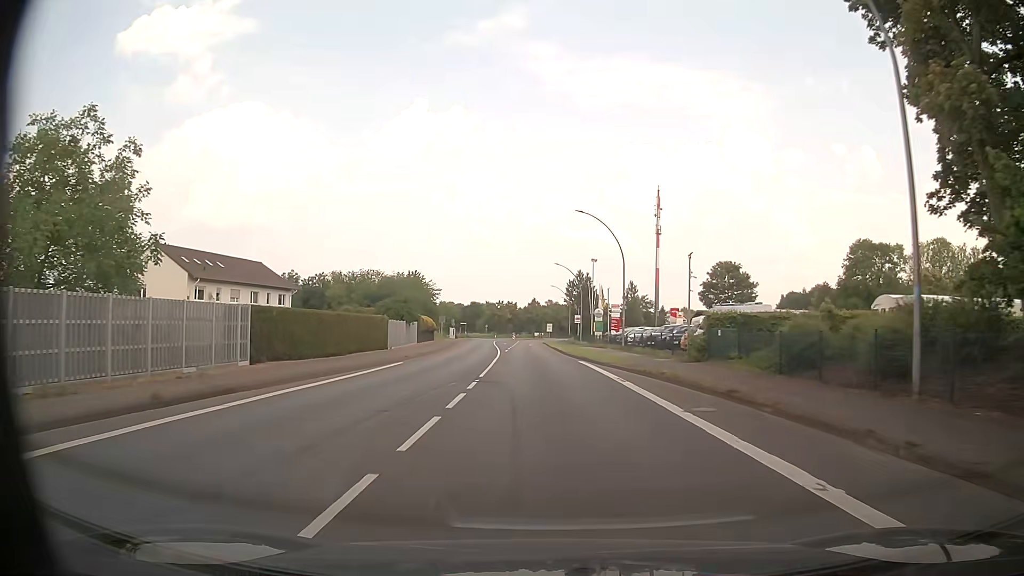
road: primary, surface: asphalt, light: Day
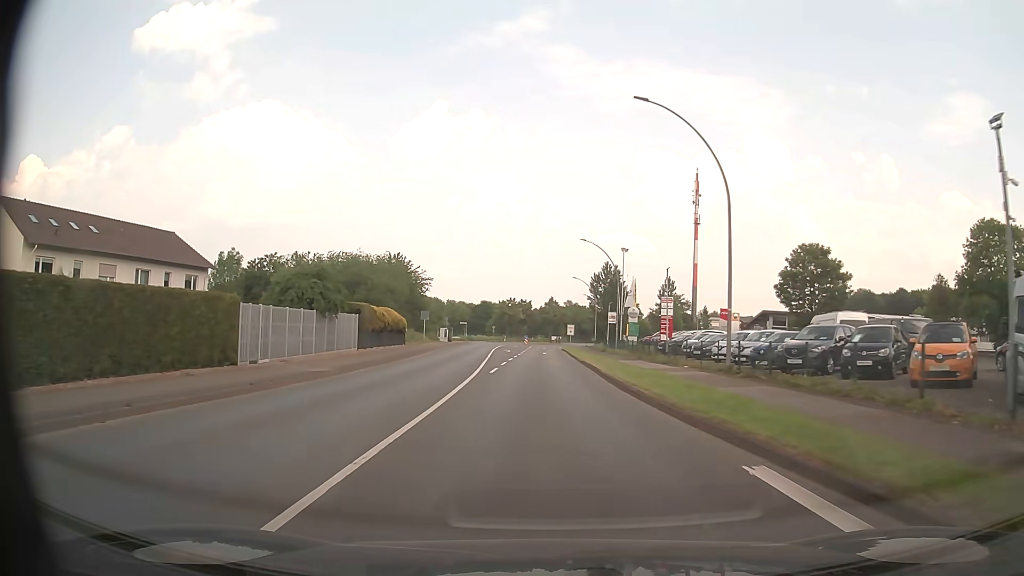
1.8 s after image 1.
(-0.1, +24.5) m; -1°
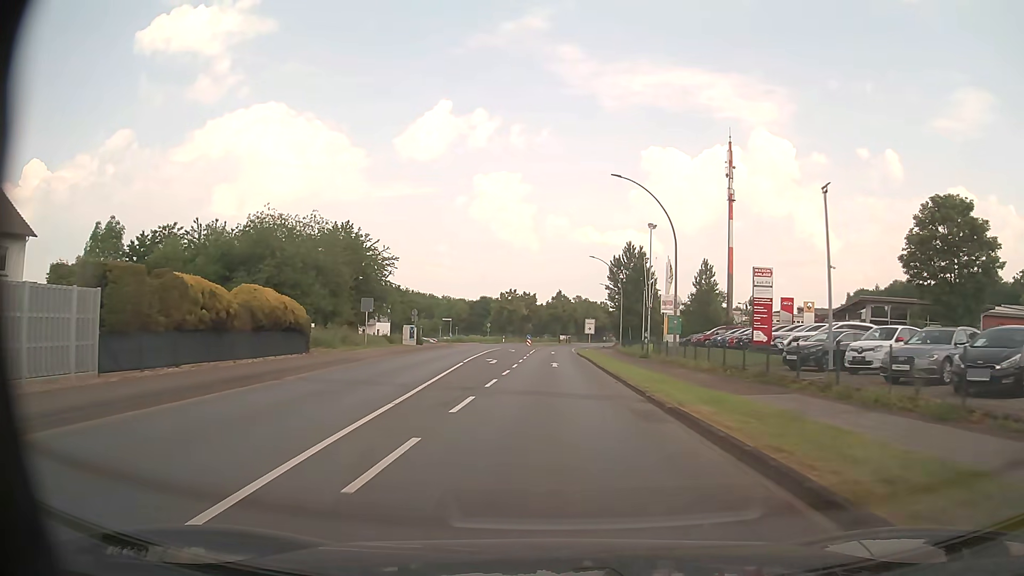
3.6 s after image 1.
(-0.2, +24.2) m; 0°
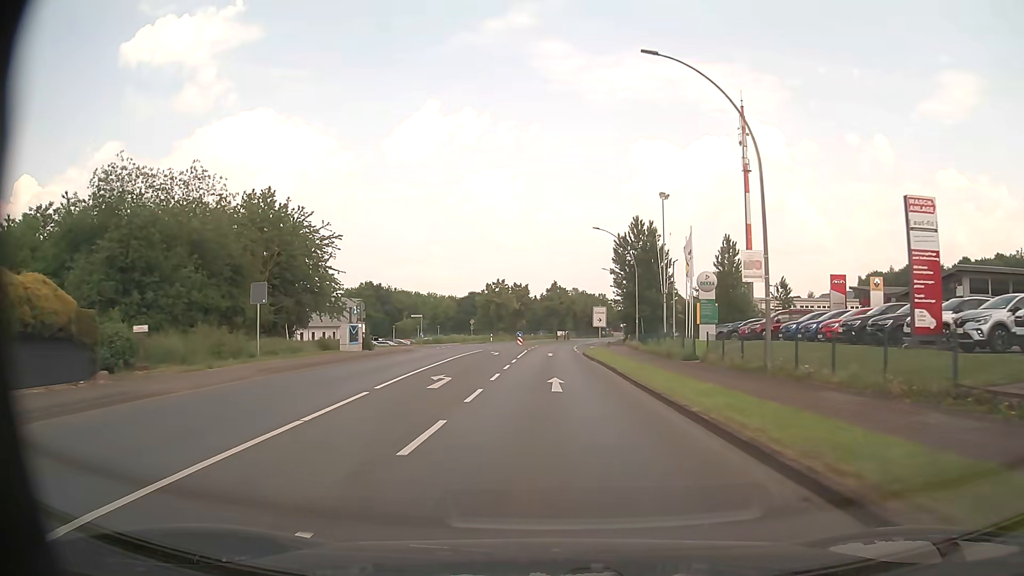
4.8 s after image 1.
(0.0, +16.0) m; 0°
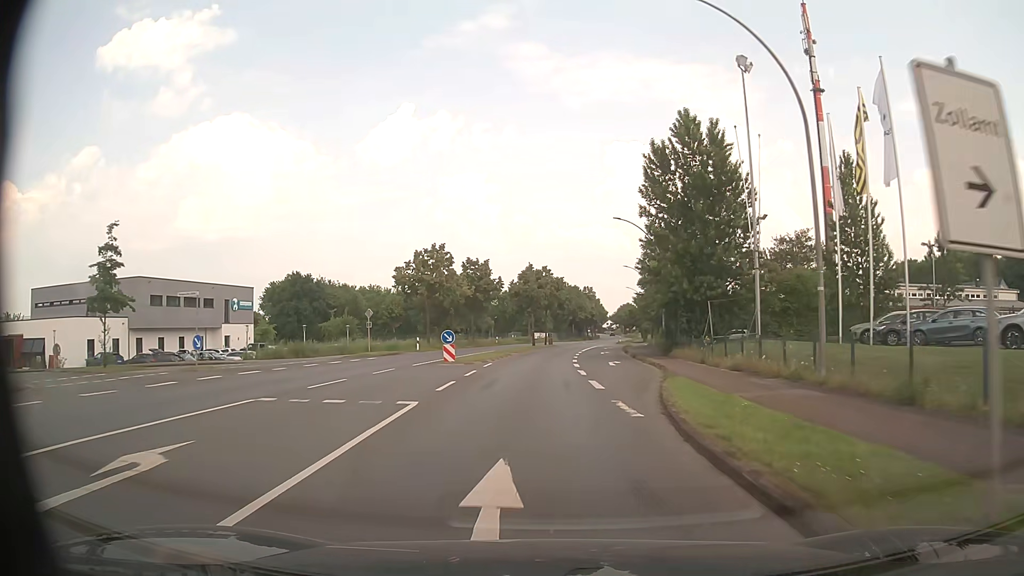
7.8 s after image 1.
(+0.4, +39.9) m; +2°
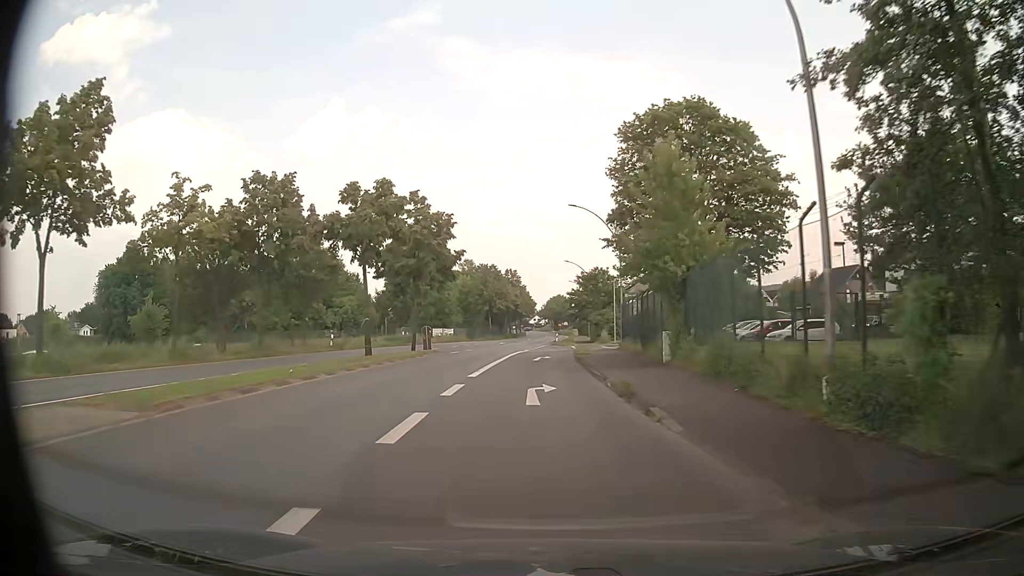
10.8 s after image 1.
(+3.2, +39.3) m; +7°
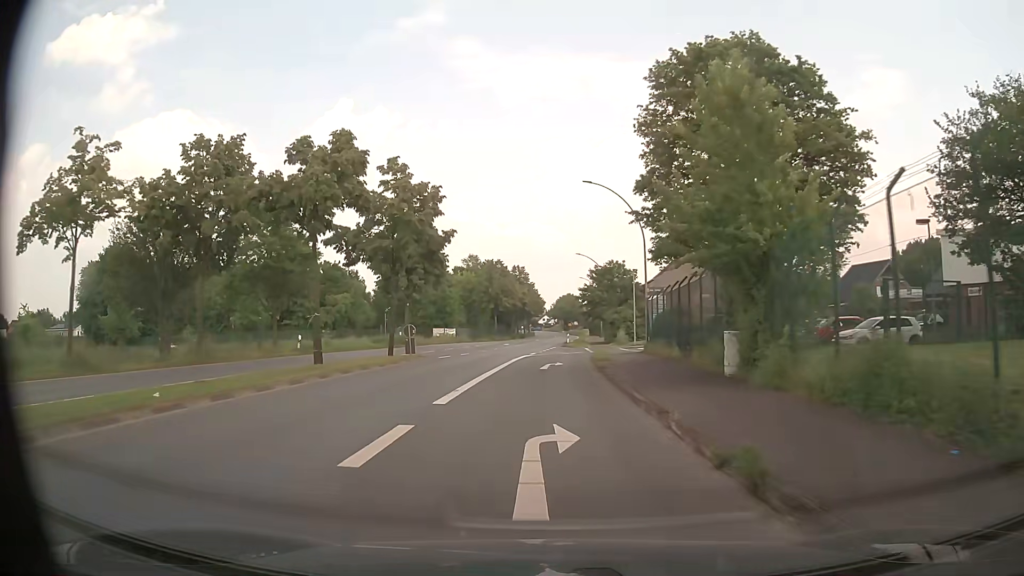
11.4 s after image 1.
(-0.1, +7.5) m; 0°
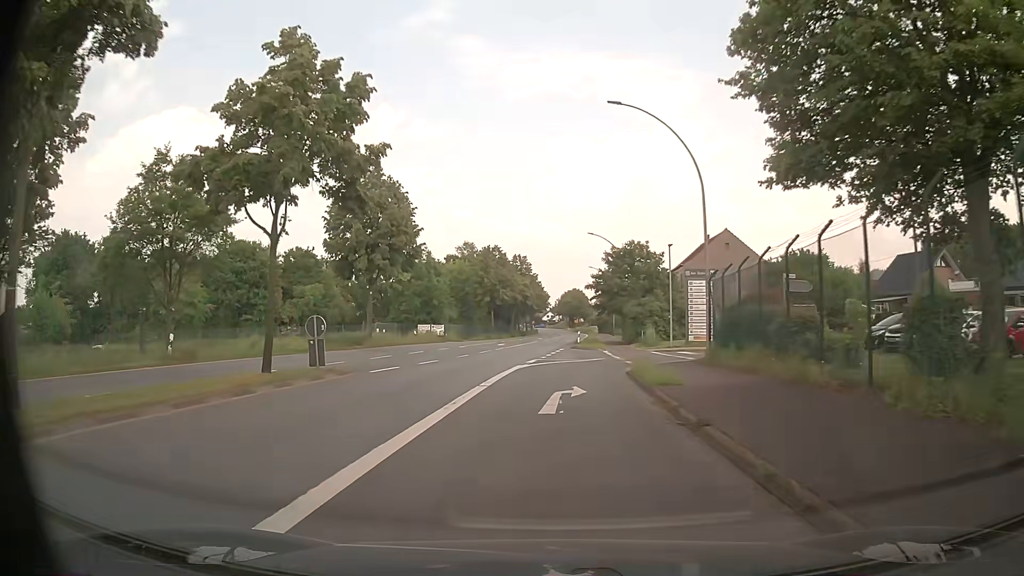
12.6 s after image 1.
(-0.2, +13.7) m; -1°
